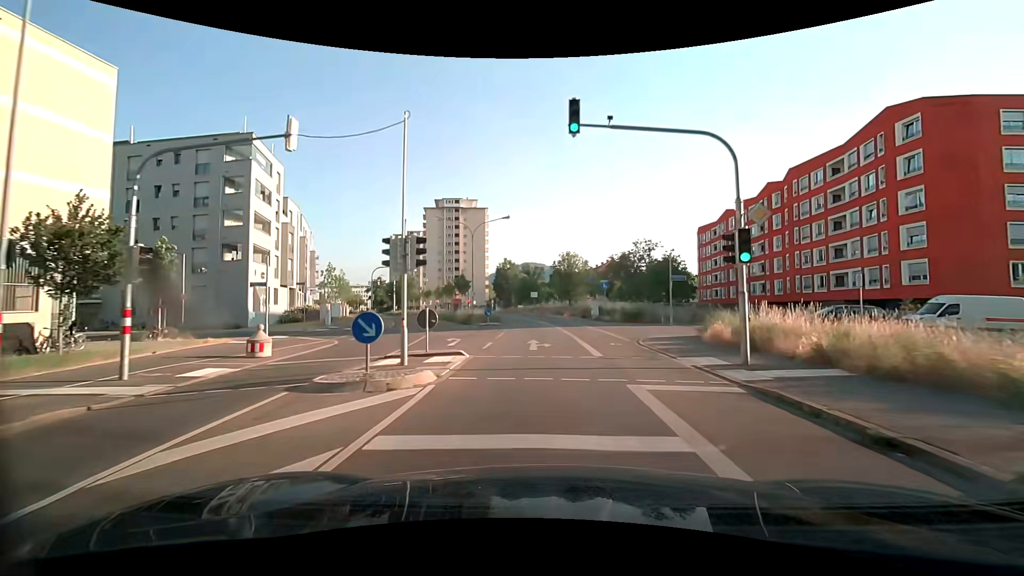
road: secondary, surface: asphalt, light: Day
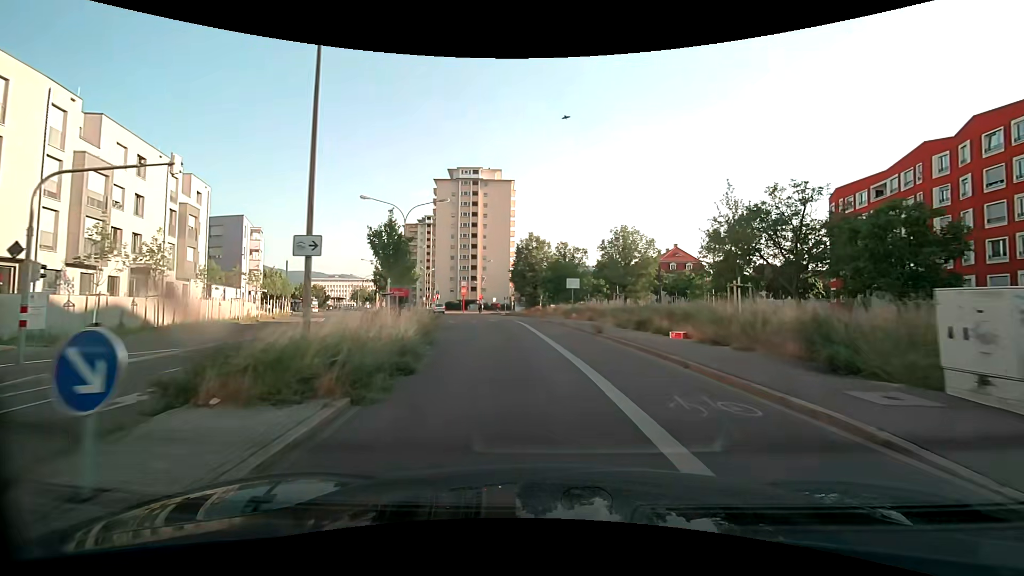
(-0.8, +35.8) m; -4°
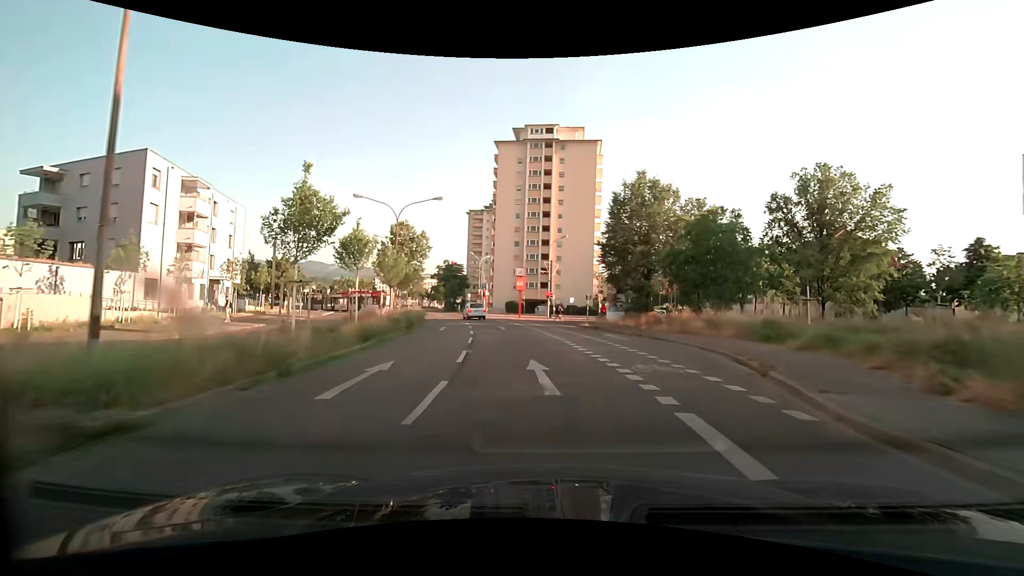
(-2.6, +32.2) m; -9°
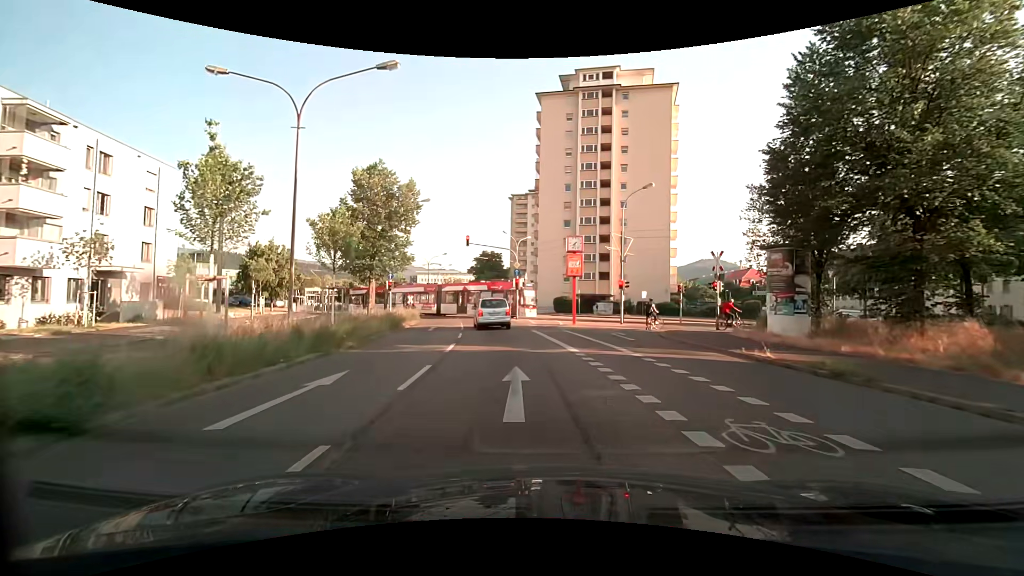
(-1.0, +21.7) m; -5°
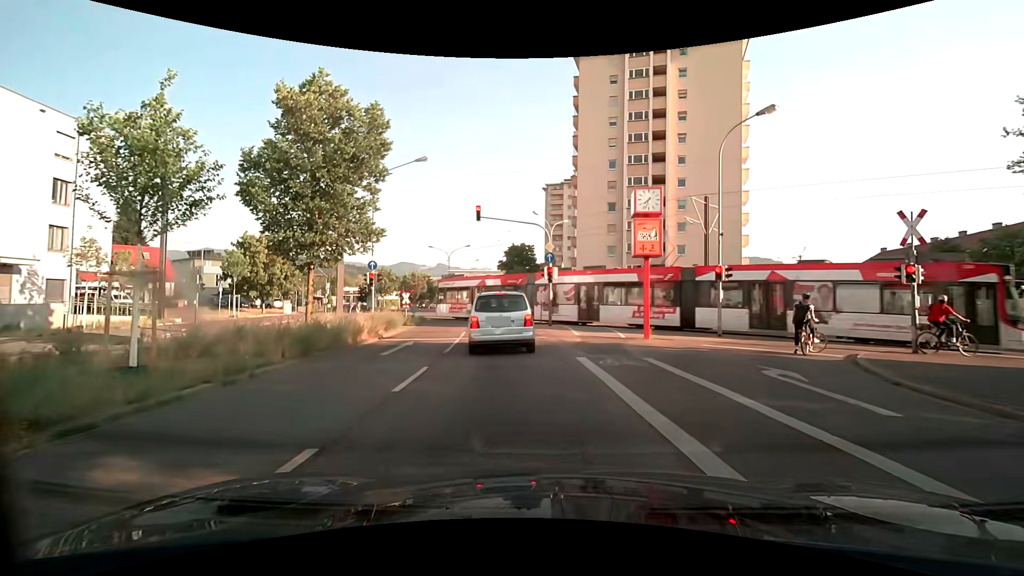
(-0.4, +11.9) m; -5°
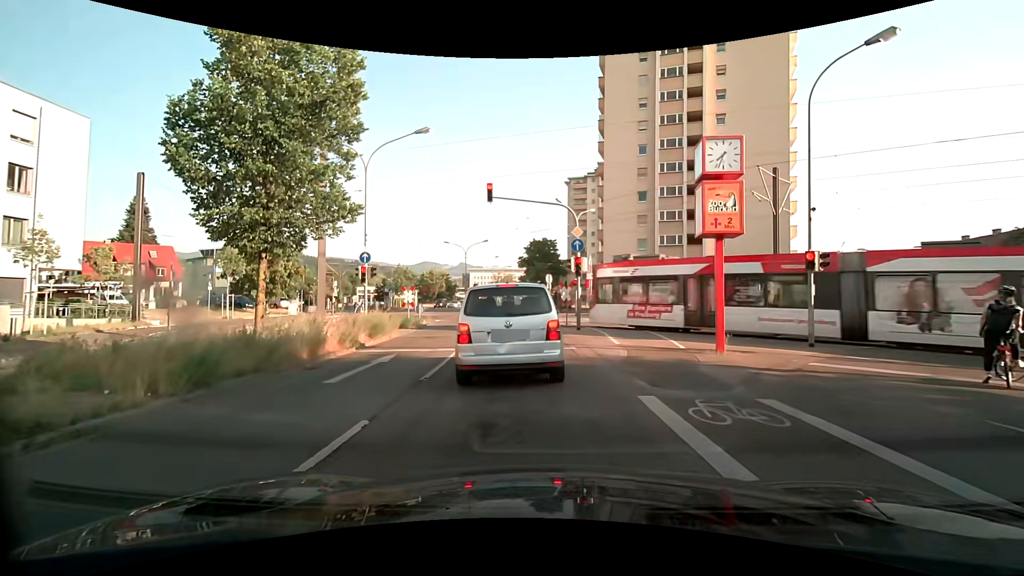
(-0.1, +4.7) m; -3°
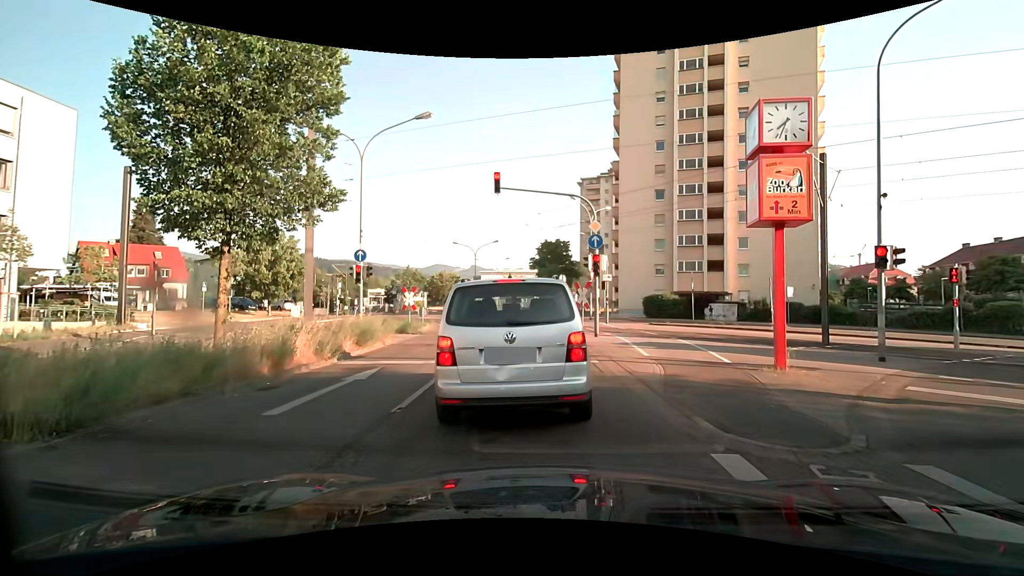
(0.0, +2.2) m; -1°
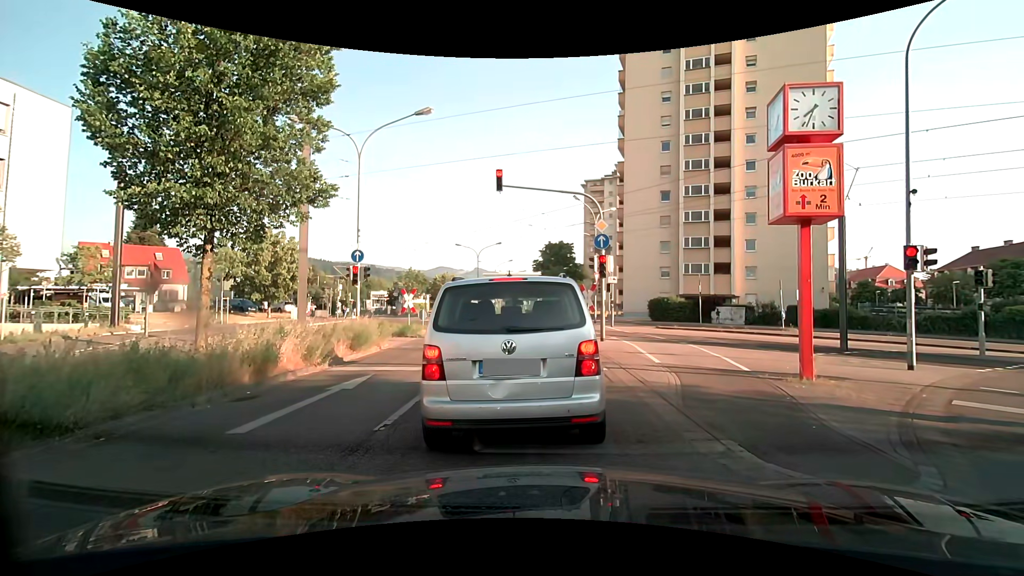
(0.0, +0.8) m; 0°
(0, +10) (0, +20) (-1, +30) (-1, +40) (-2, +50) (-2, +60) (-3, +70) (-3, +80) (-3, +90) (-2, +100) m
